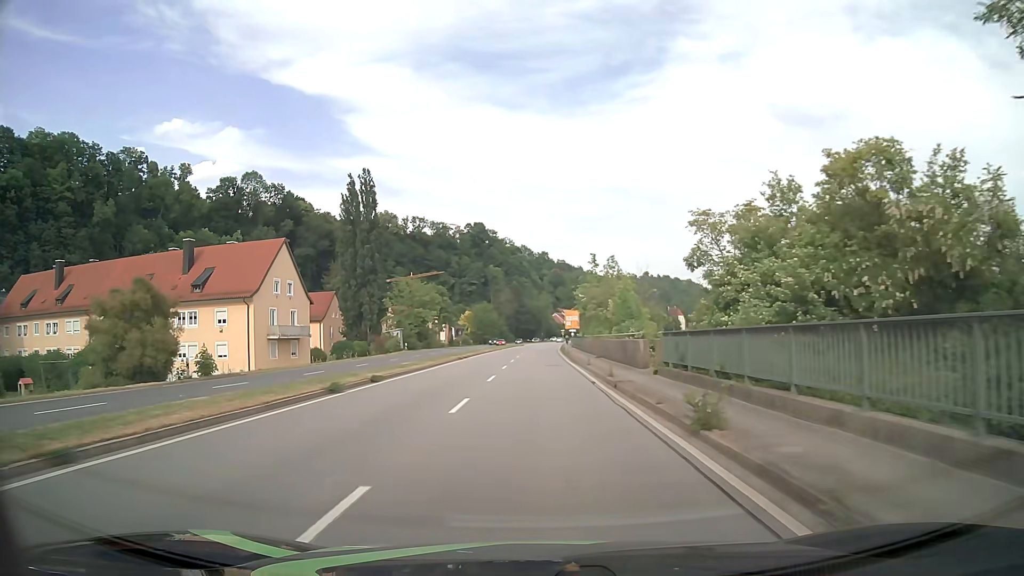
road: primary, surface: asphalt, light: Day
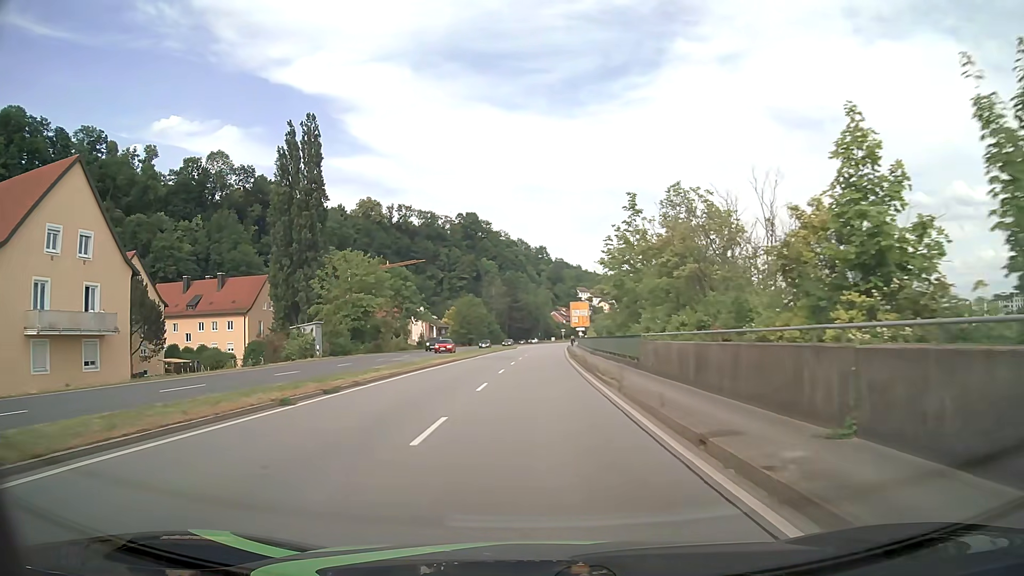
(+0.2, +30.6) m; 0°
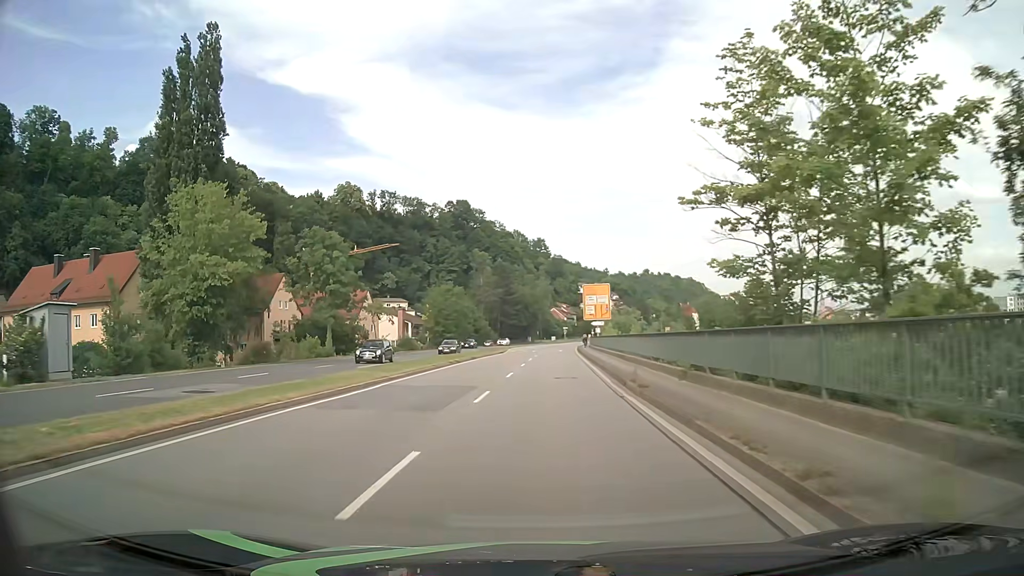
(+0.1, +30.5) m; 0°
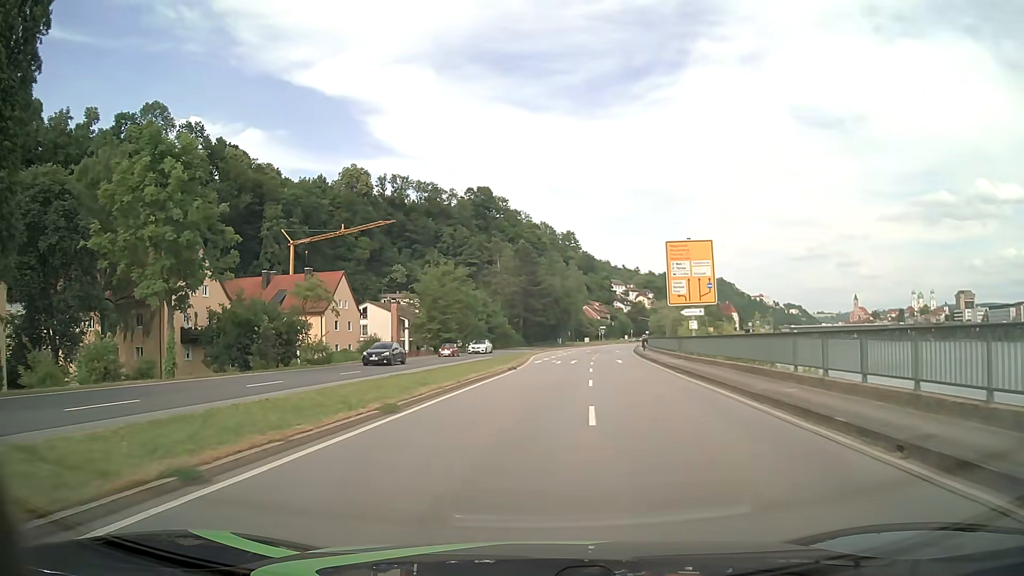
(-0.8, +30.5) m; -2°
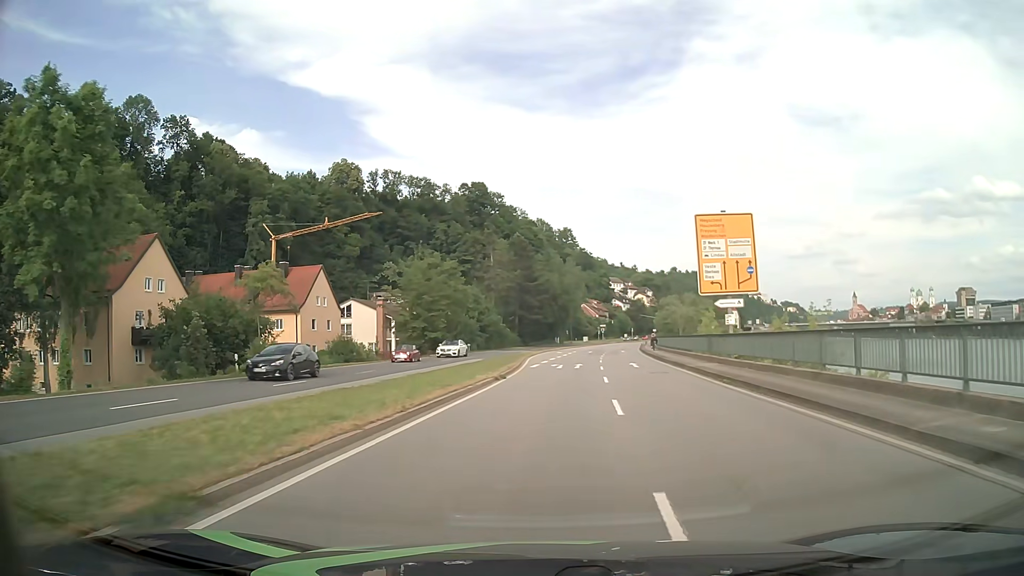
(0.0, +7.6) m; 0°
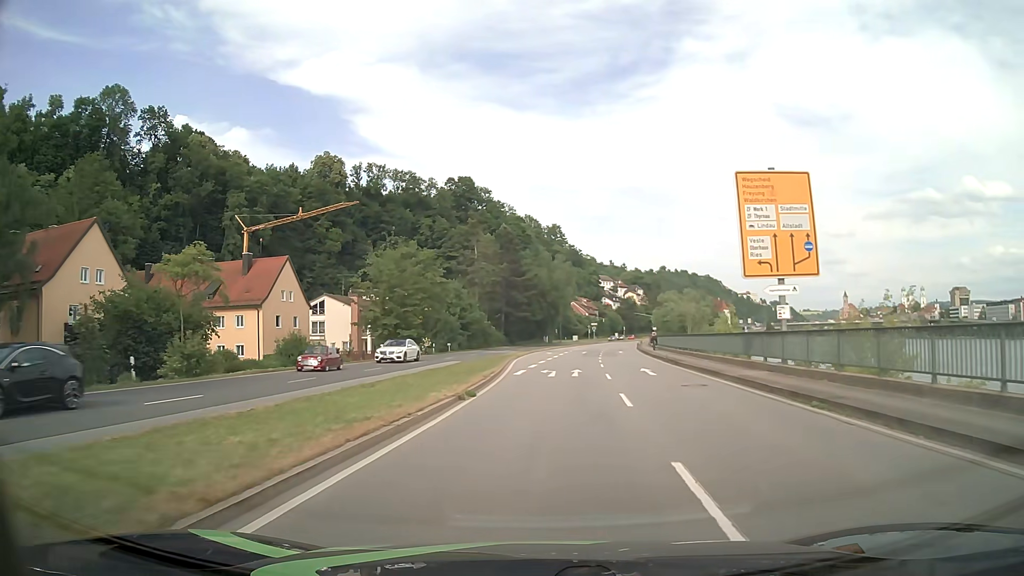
(0.0, +7.6) m; +1°
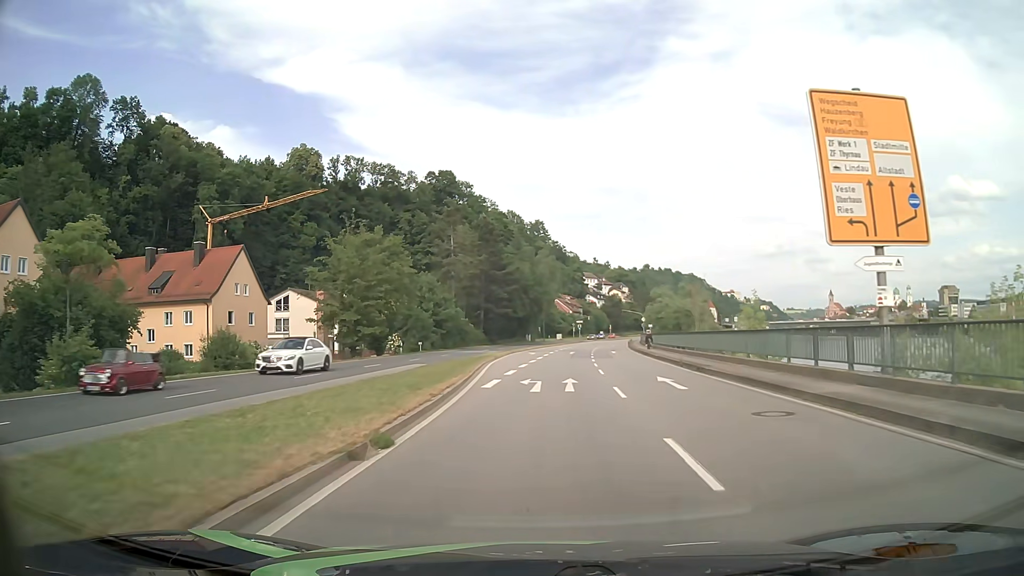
(+0.1, +7.6) m; +2°
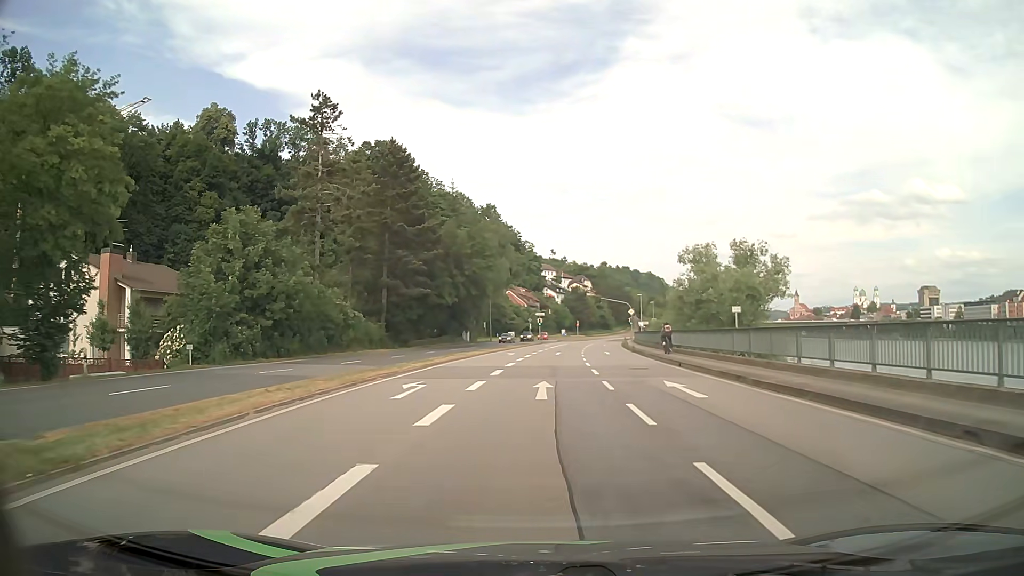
(+1.4, +38.0) m; +4°
(0, +10) (0, +20) (+1, +30) (+1, +40) (+2, +50) (+3, +60) (+4, +70) (+5, +80) (+6, +90) (+8, +100) m
